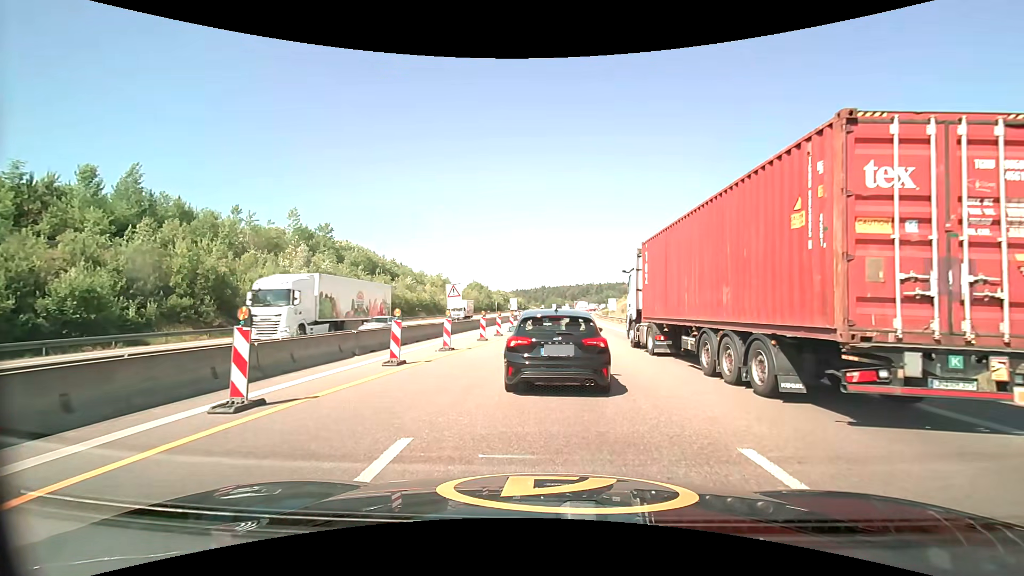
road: motorway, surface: asphalt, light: Day
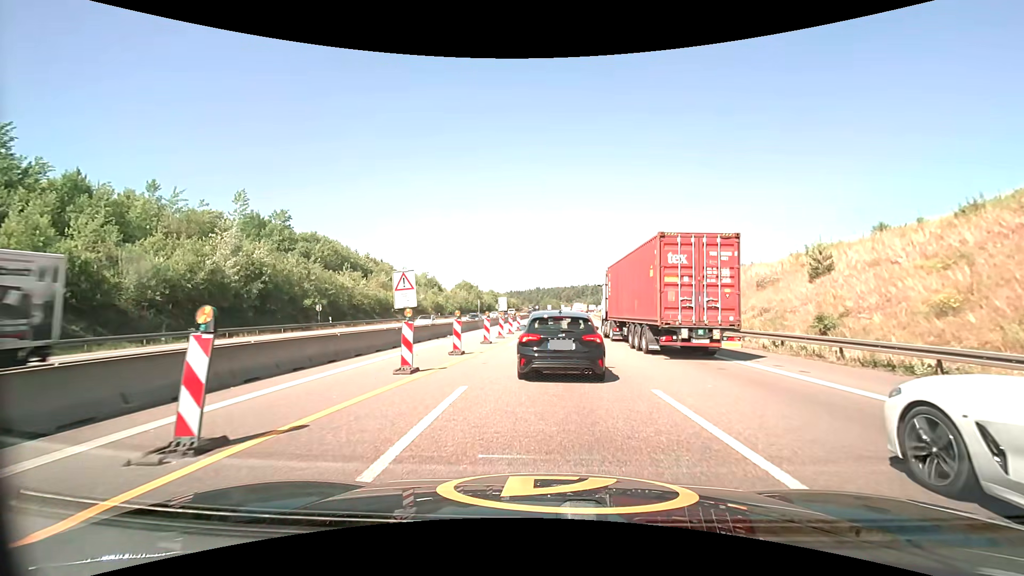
(+0.1, +13.6) m; +1°
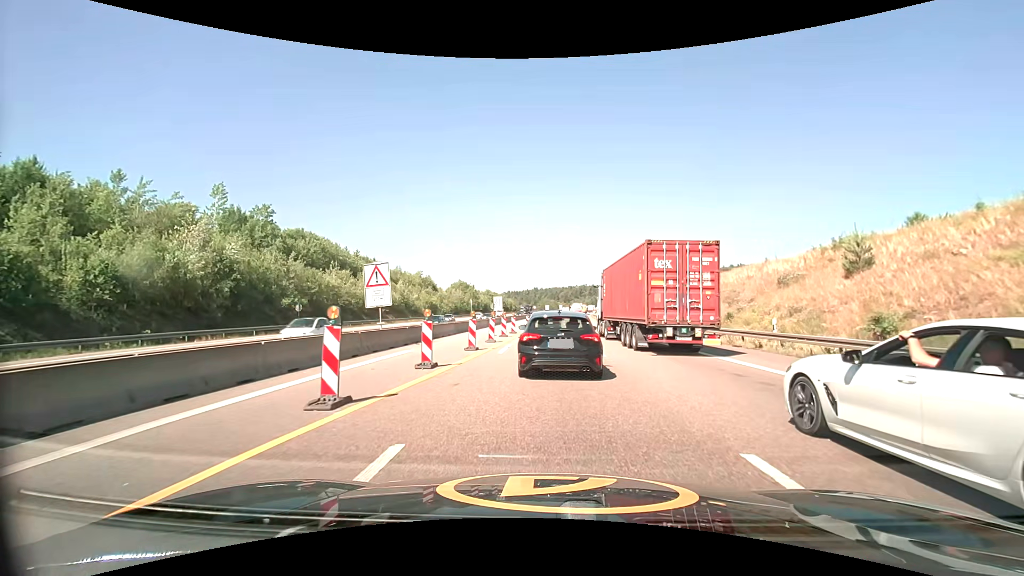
(0.0, +4.2) m; 0°
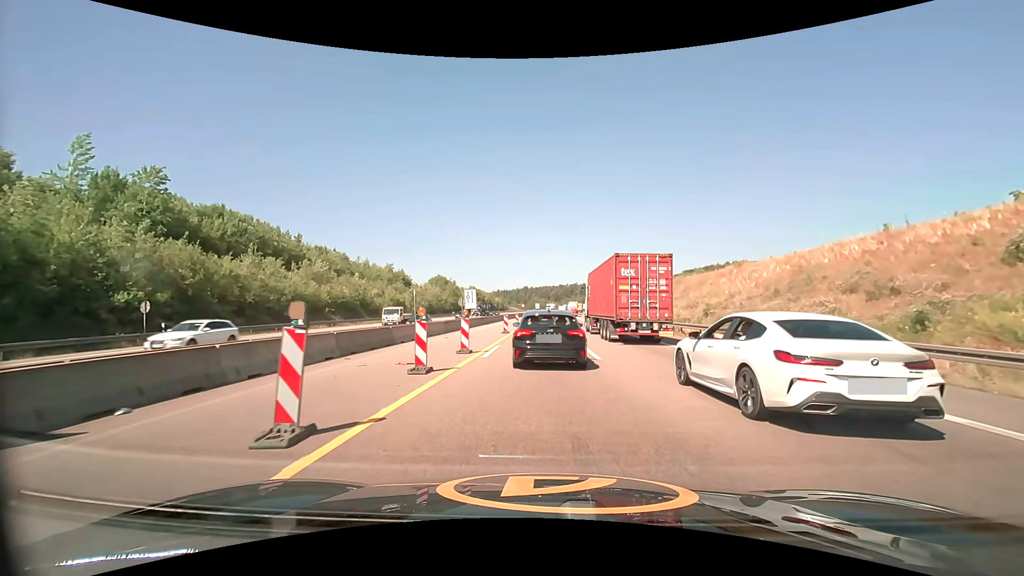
(+0.2, +19.3) m; +1°
(0, +10) (0, +20) (0, +30) (0, +40) (0, +50) (0, +60) (0, +70) (0, +80) (+1, +90) (+1, +100) m
